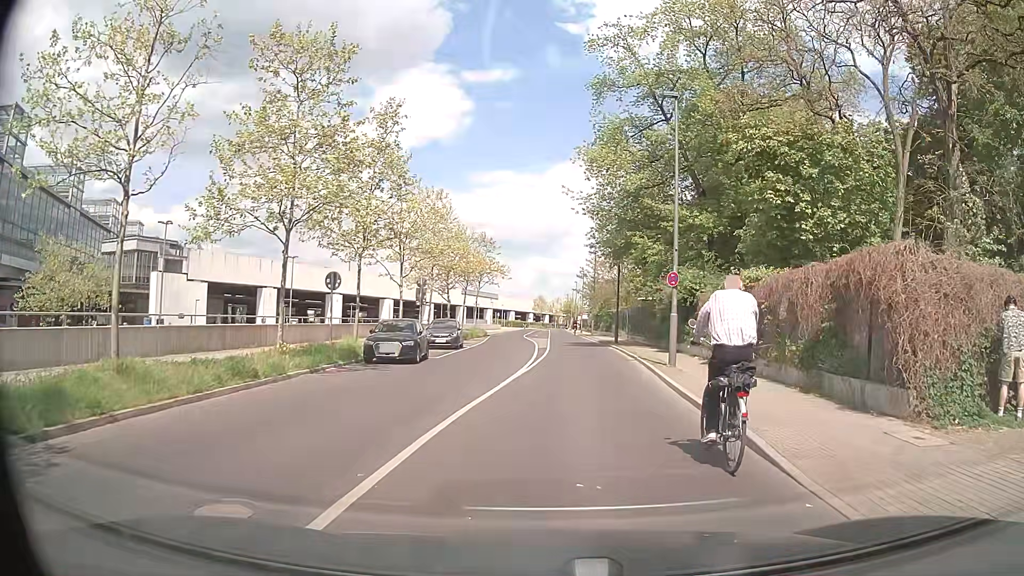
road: unclassified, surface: asphalt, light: Day
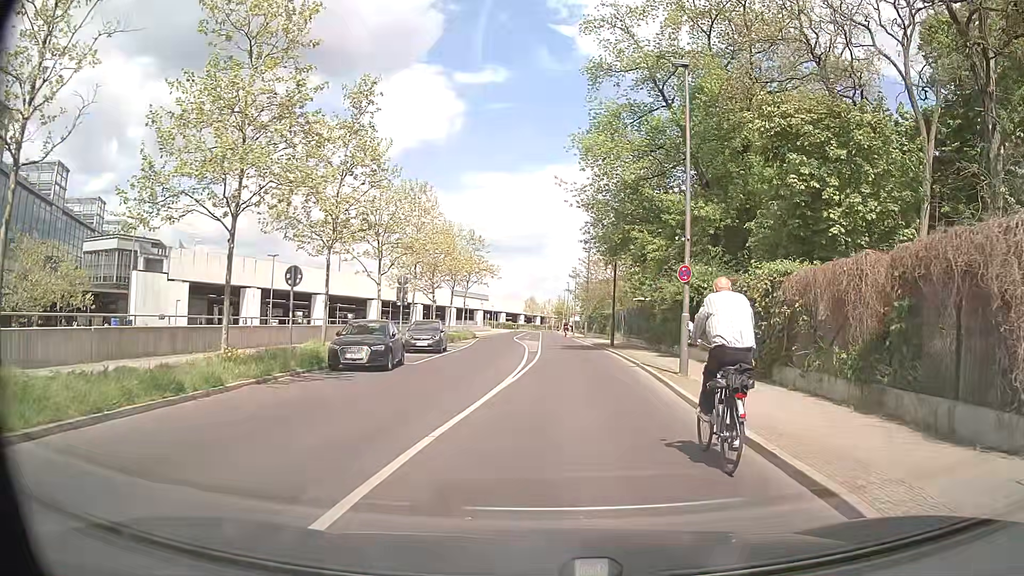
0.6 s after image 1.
(0.0, +2.8) m; 0°
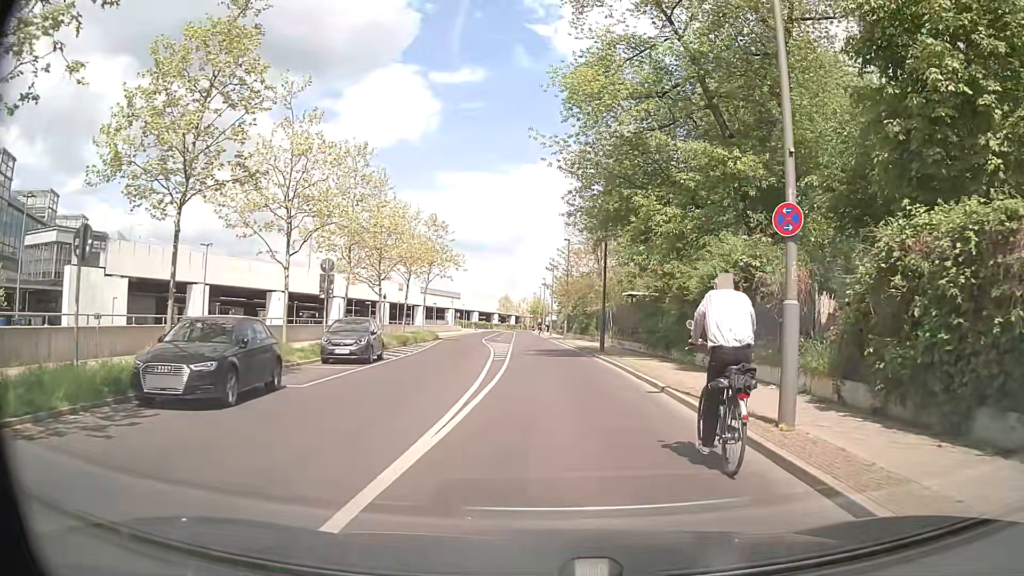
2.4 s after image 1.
(+0.2, +8.8) m; +3°
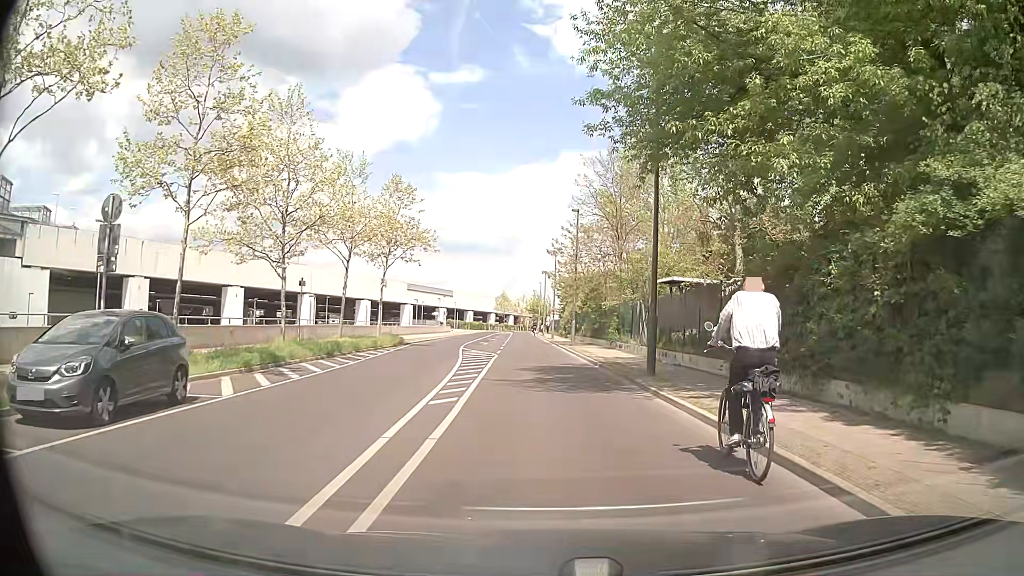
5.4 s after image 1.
(-0.1, +14.4) m; -1°
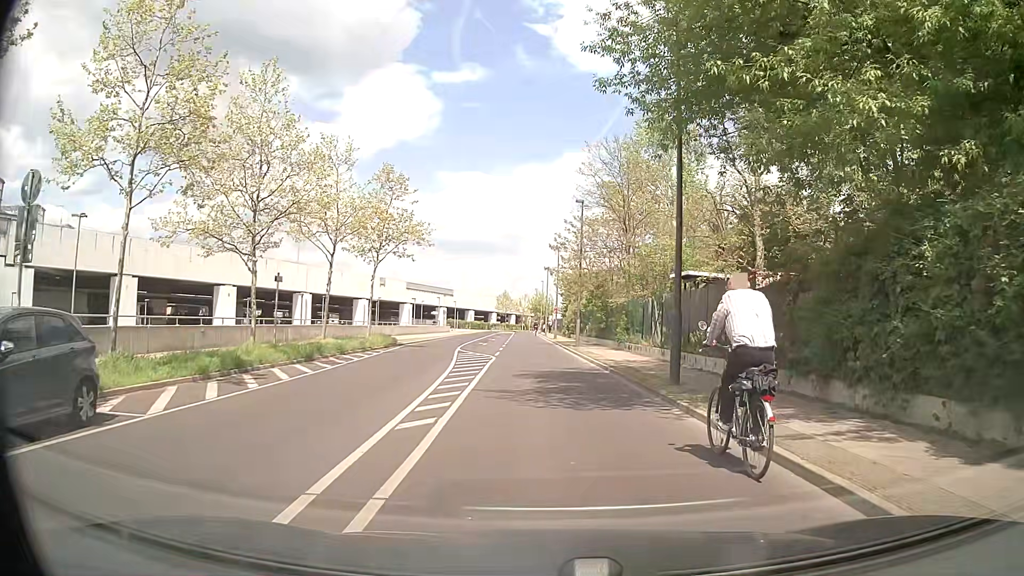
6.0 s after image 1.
(0.0, +2.8) m; 0°
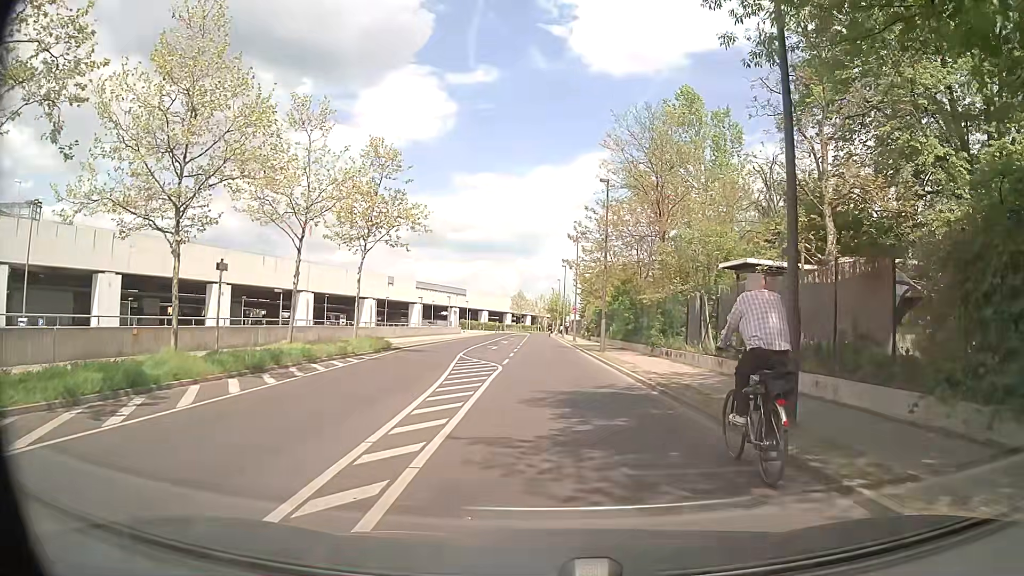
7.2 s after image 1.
(-0.2, +5.9) m; -2°
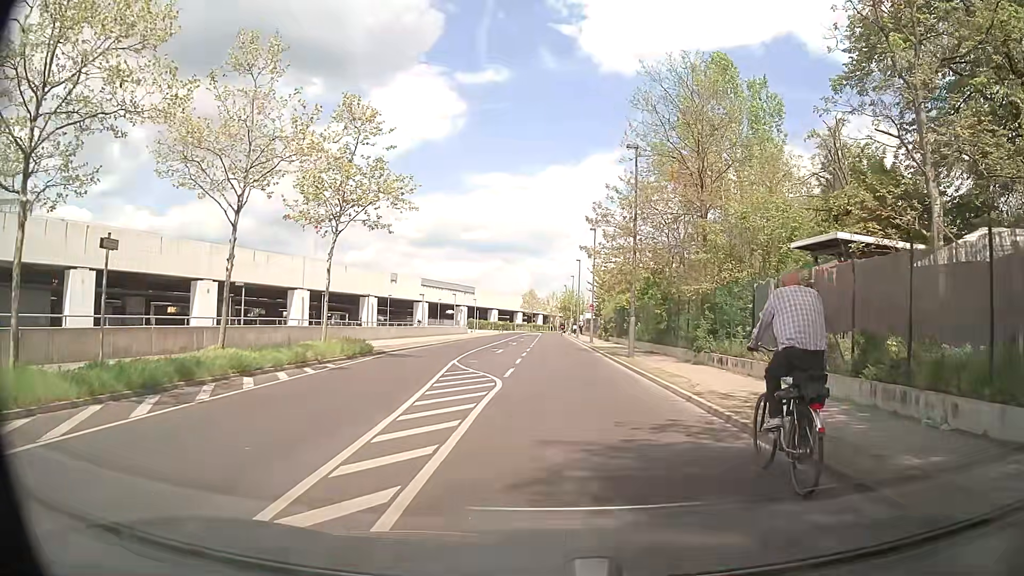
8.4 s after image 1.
(-0.1, +6.2) m; -1°
